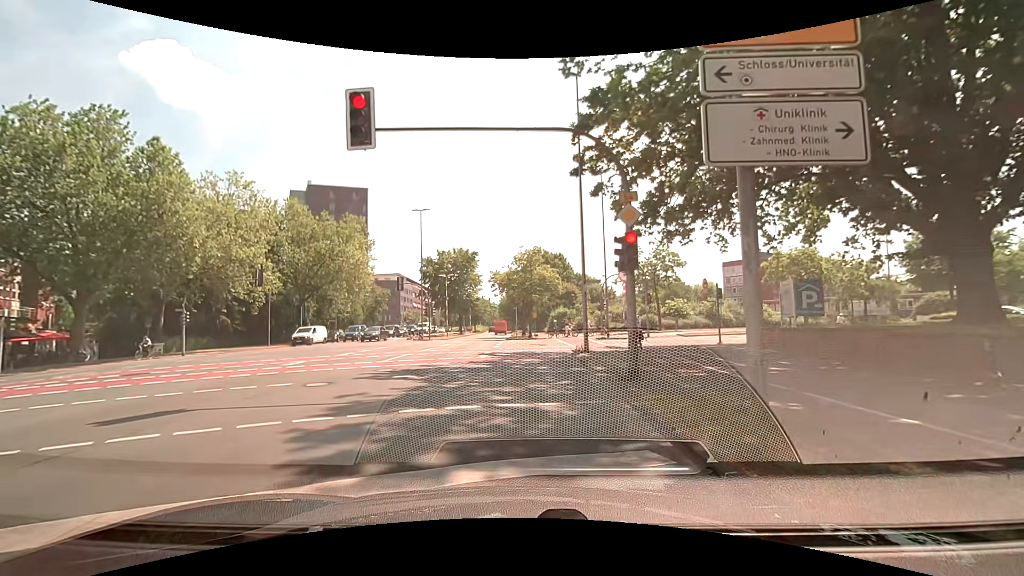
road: primary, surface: asphalt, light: Day
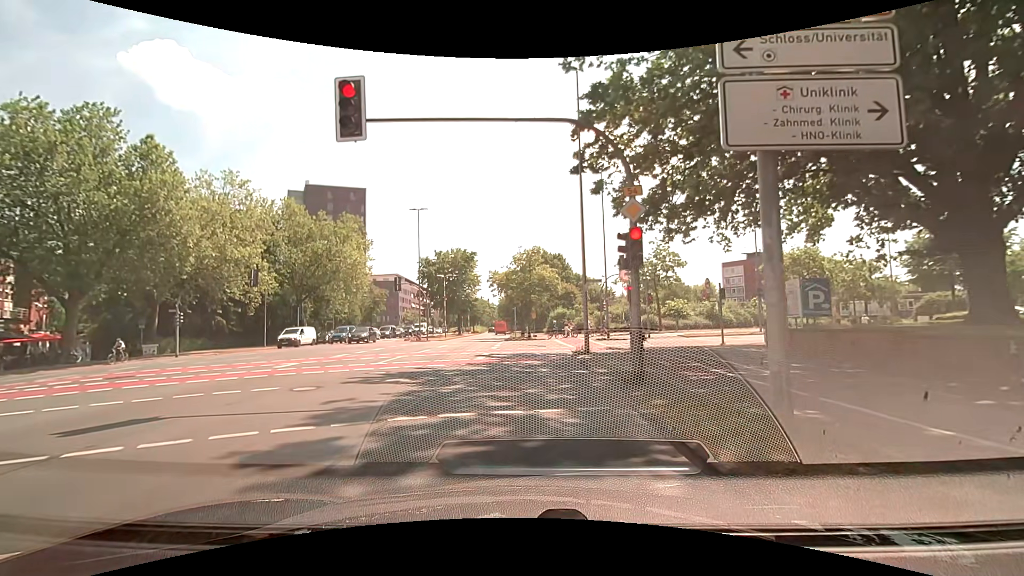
(0.0, +0.5) m; 0°
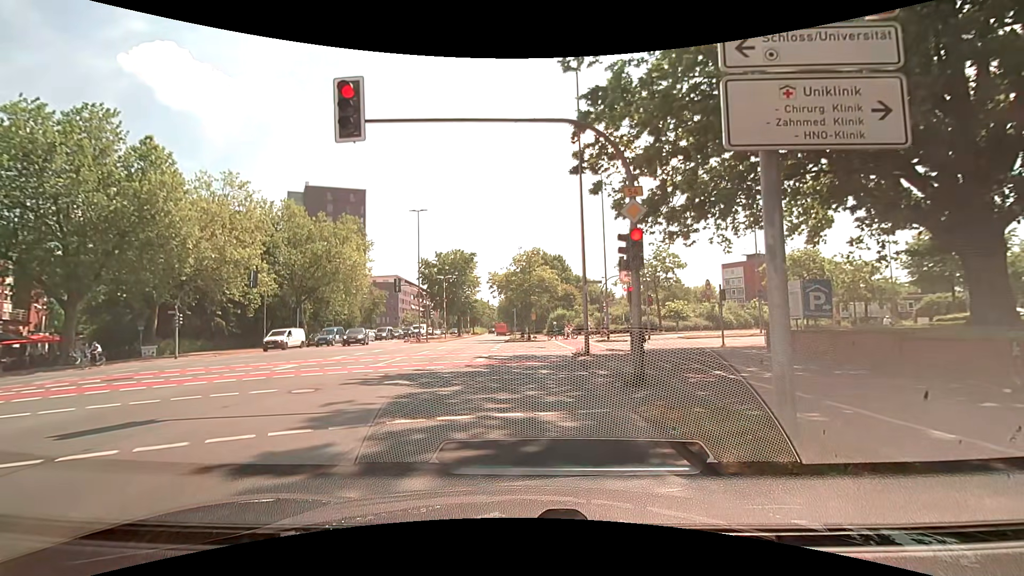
(0.0, +0.1) m; 0°
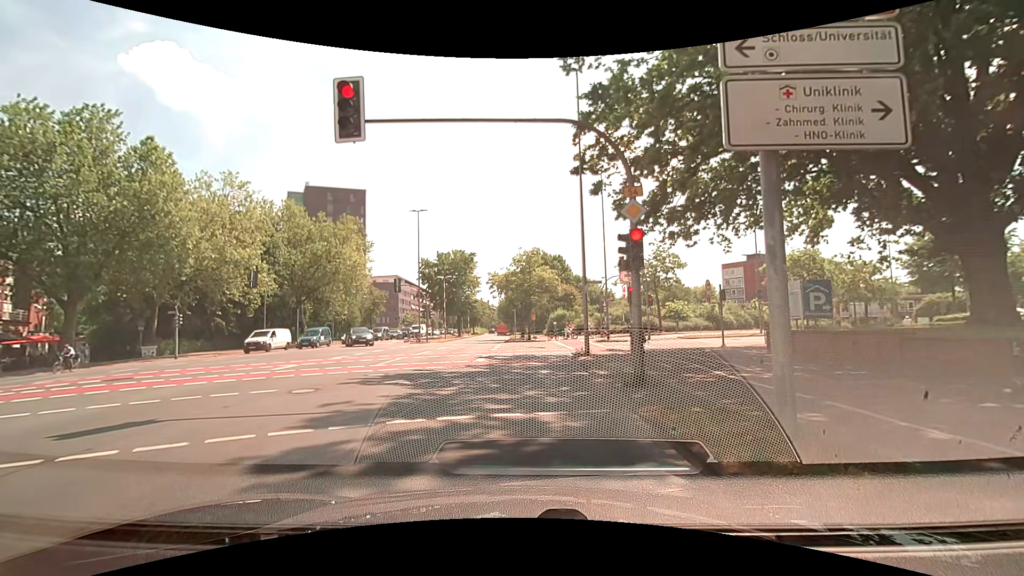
(0.0, 0.0) m; 0°
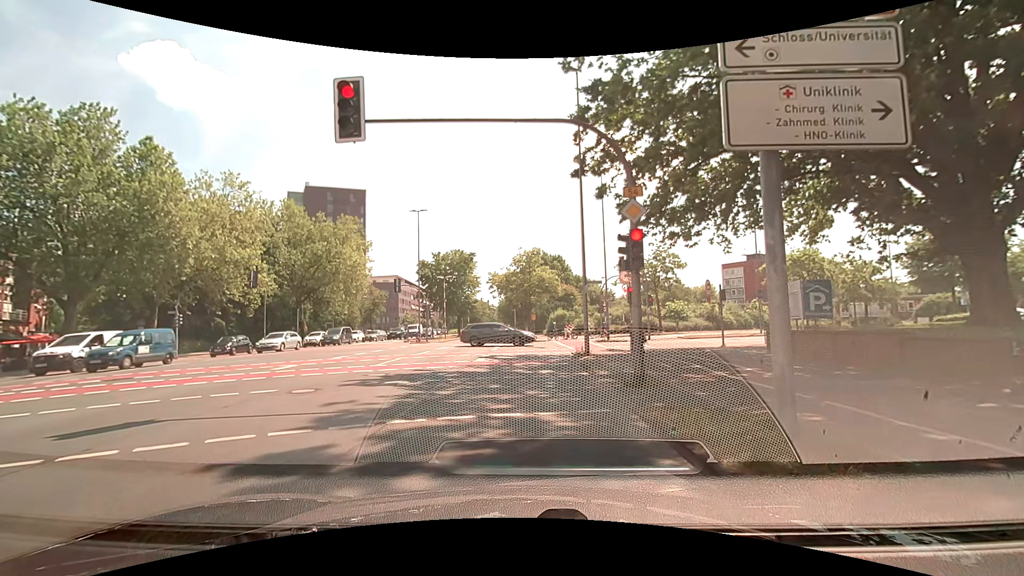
(0.0, 0.0) m; 0°
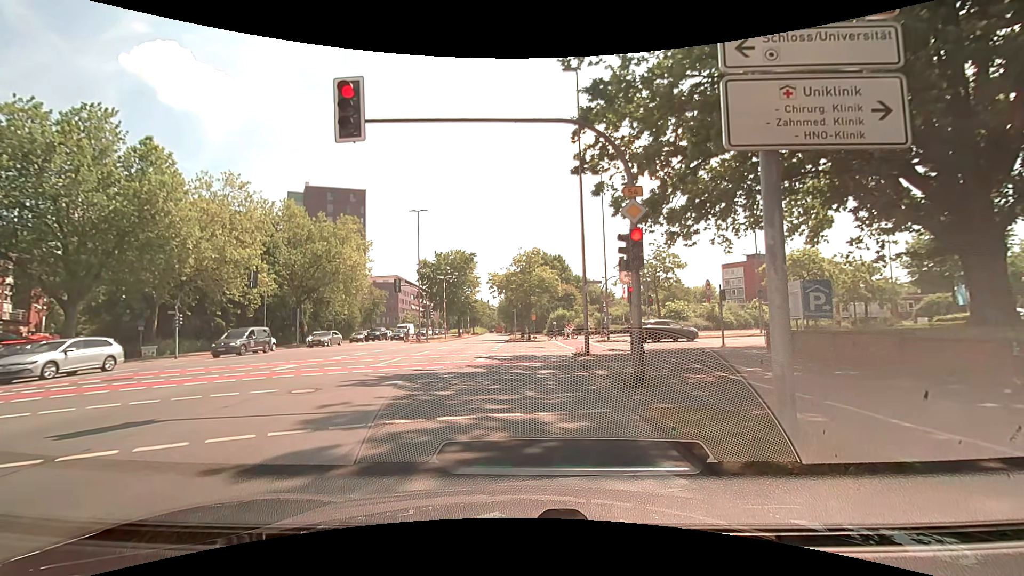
(0.0, 0.0) m; 0°
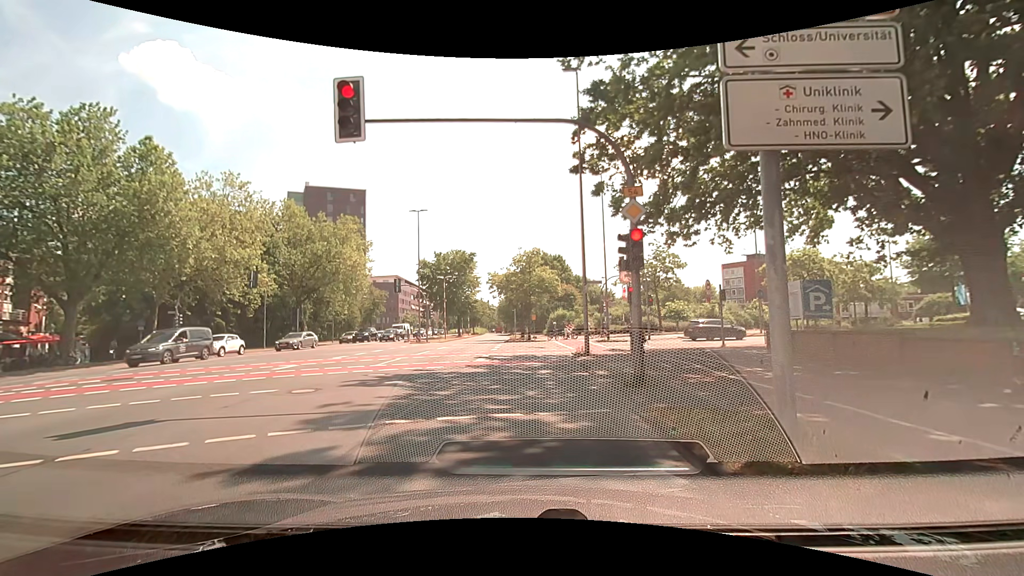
(0.0, 0.0) m; 0°
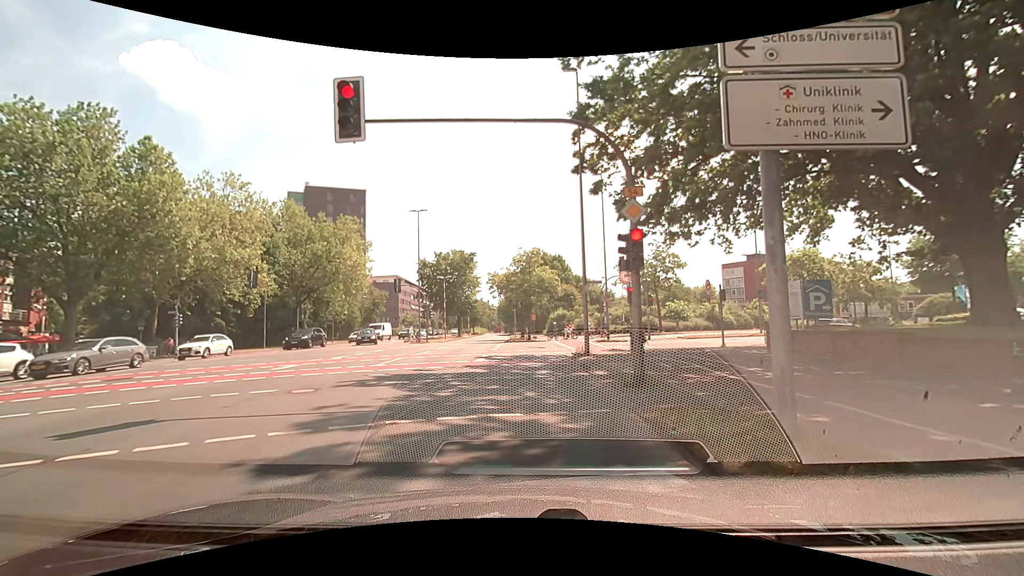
(0.0, 0.0) m; 0°
